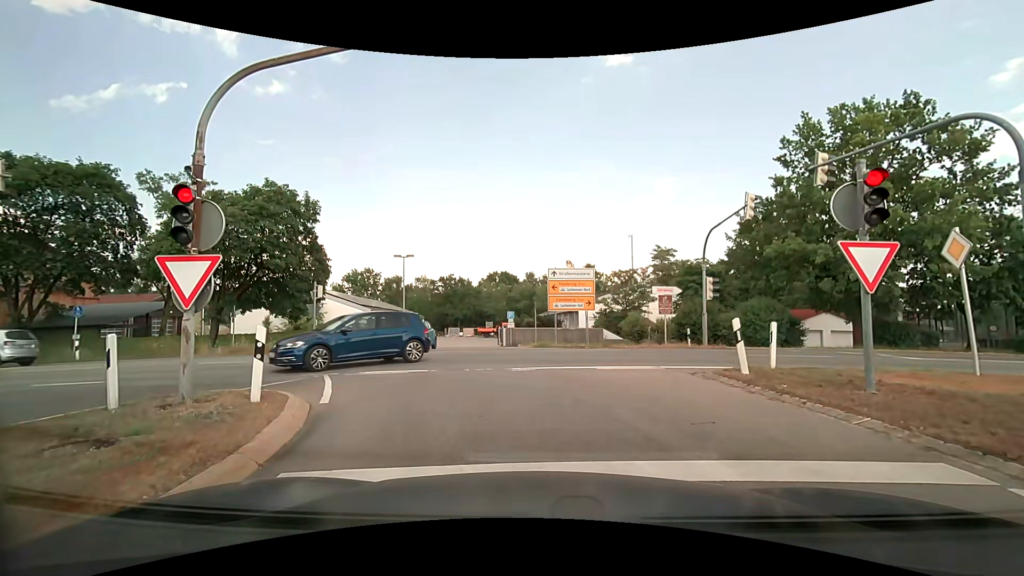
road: motorway_link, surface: asphalt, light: Day
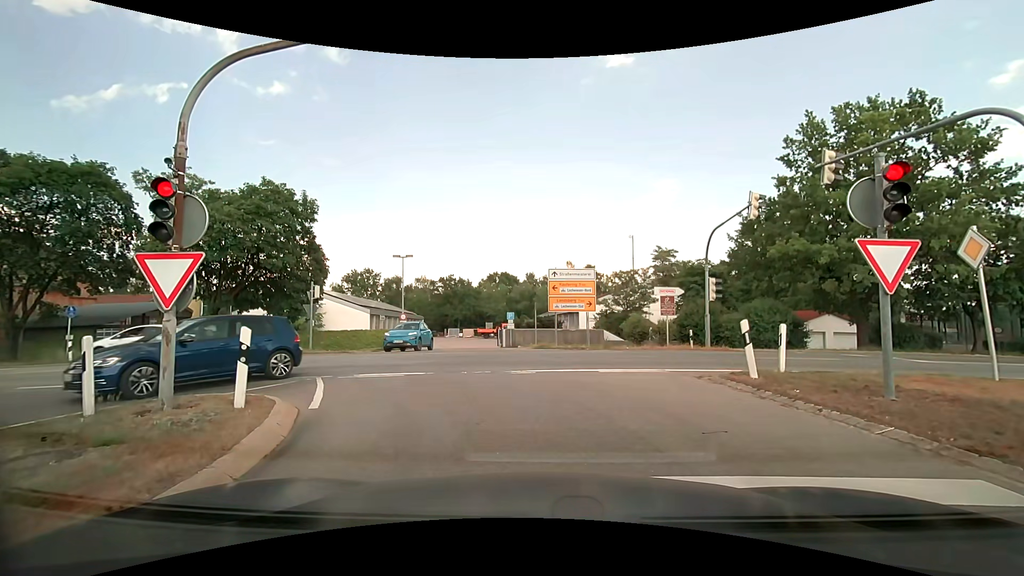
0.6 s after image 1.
(0.0, +0.3) m; 0°
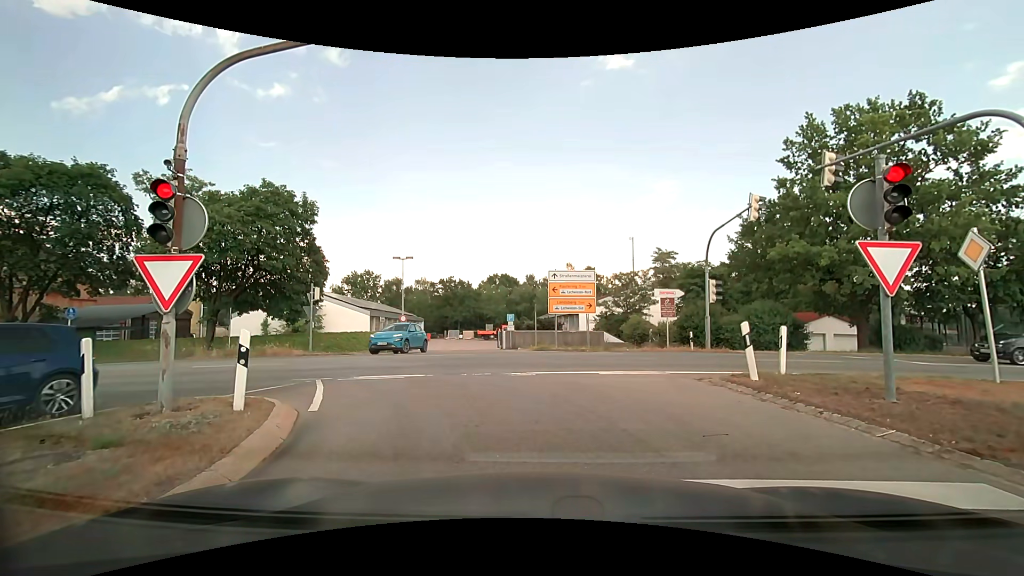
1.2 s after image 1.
(0.0, +0.1) m; 0°
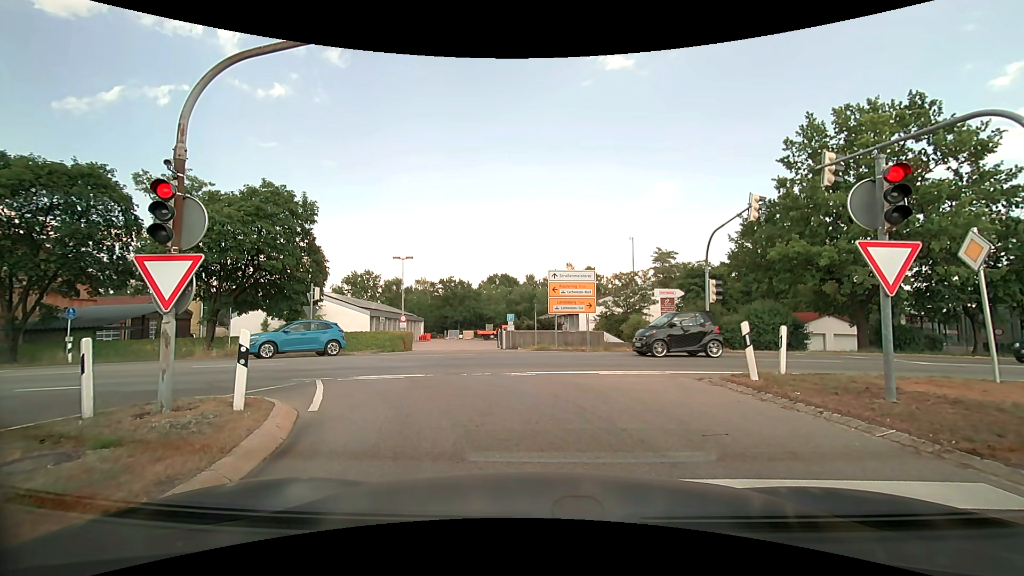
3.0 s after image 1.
(0.0, 0.0) m; 0°
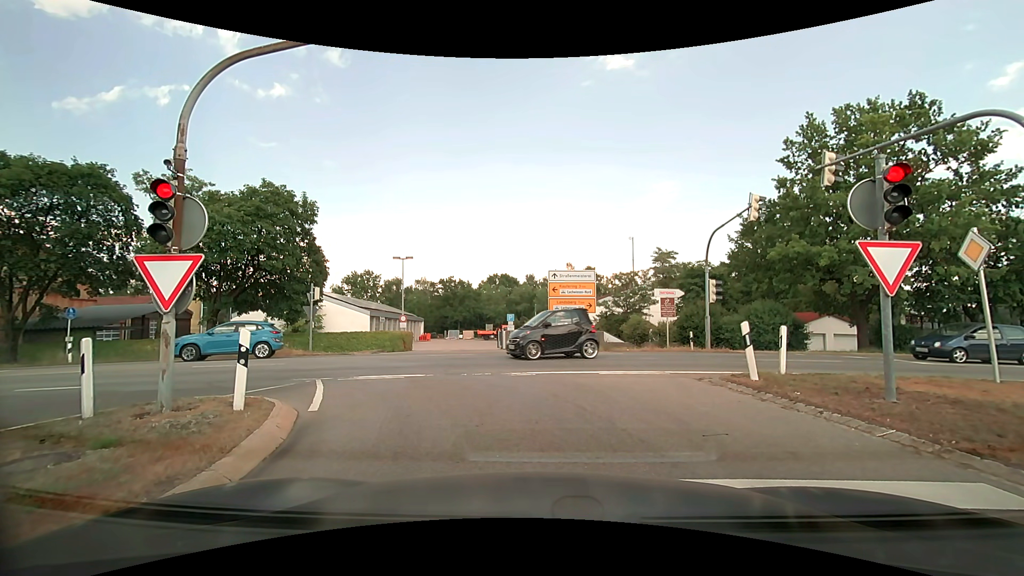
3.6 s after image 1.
(0.0, 0.0) m; 0°
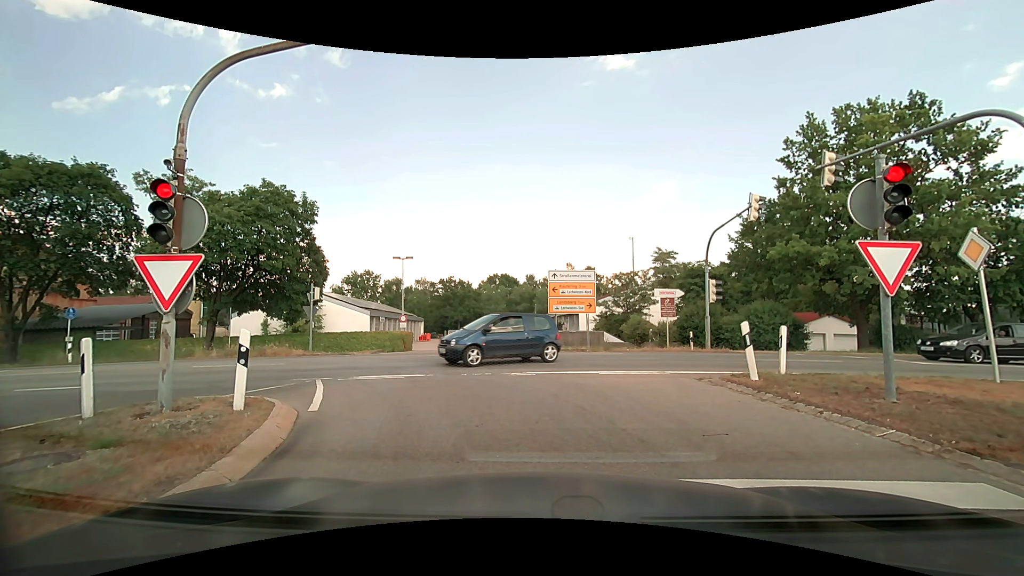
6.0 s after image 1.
(0.0, 0.0) m; 0°
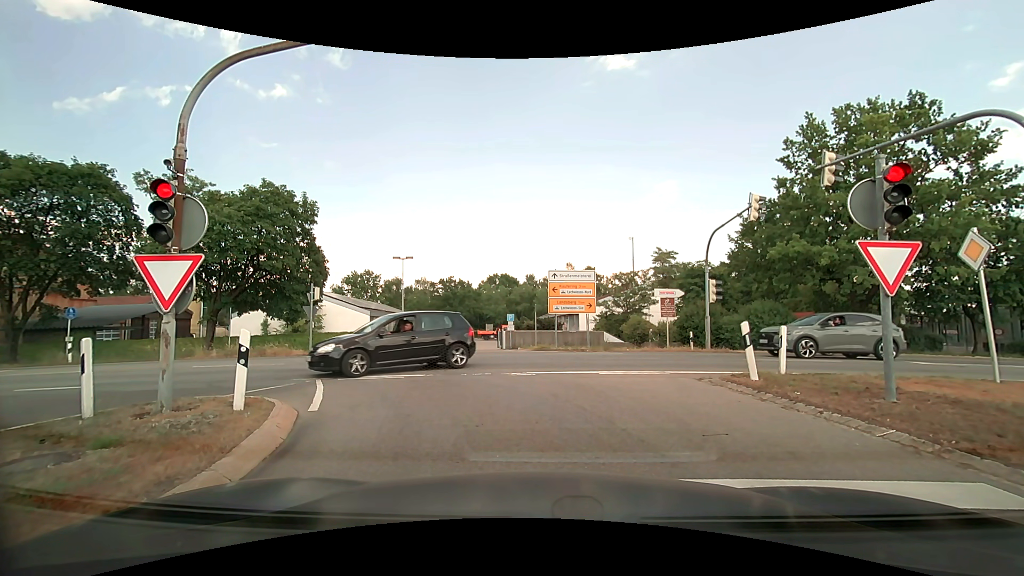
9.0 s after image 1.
(0.0, 0.0) m; 0°
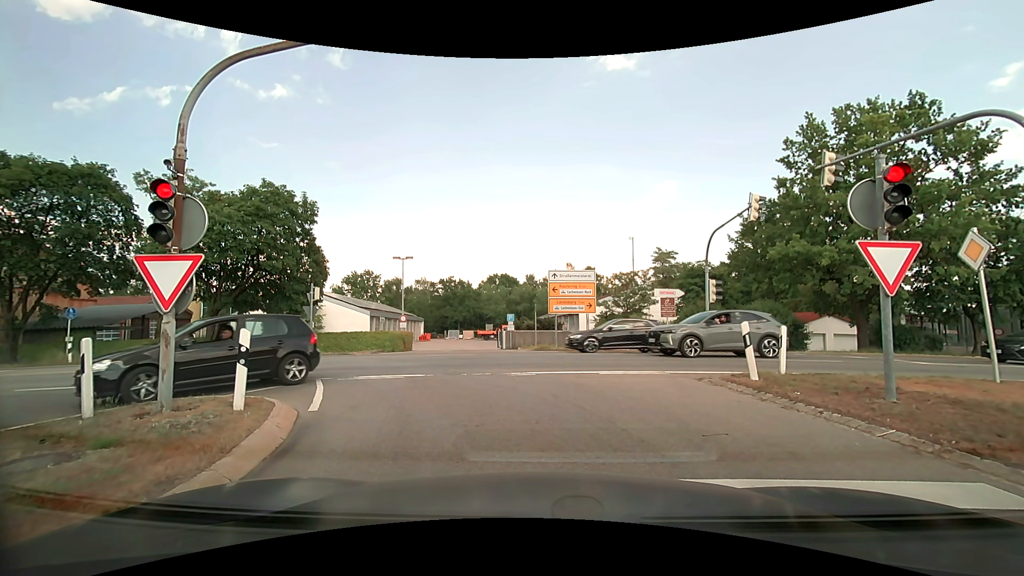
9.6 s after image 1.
(0.0, 0.0) m; 0°
